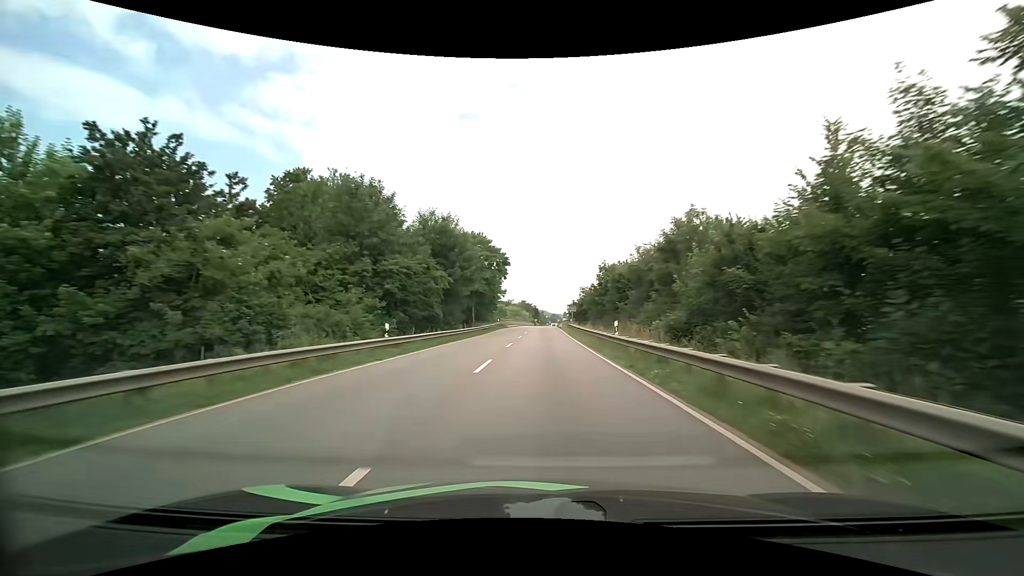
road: primary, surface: asphalt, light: Day
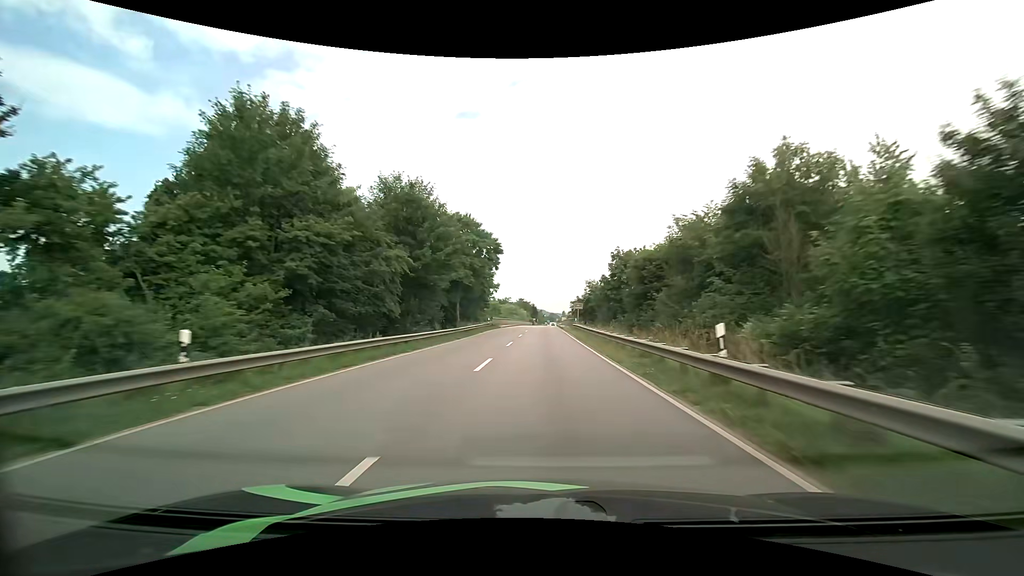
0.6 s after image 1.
(0.0, +11.7) m; 0°
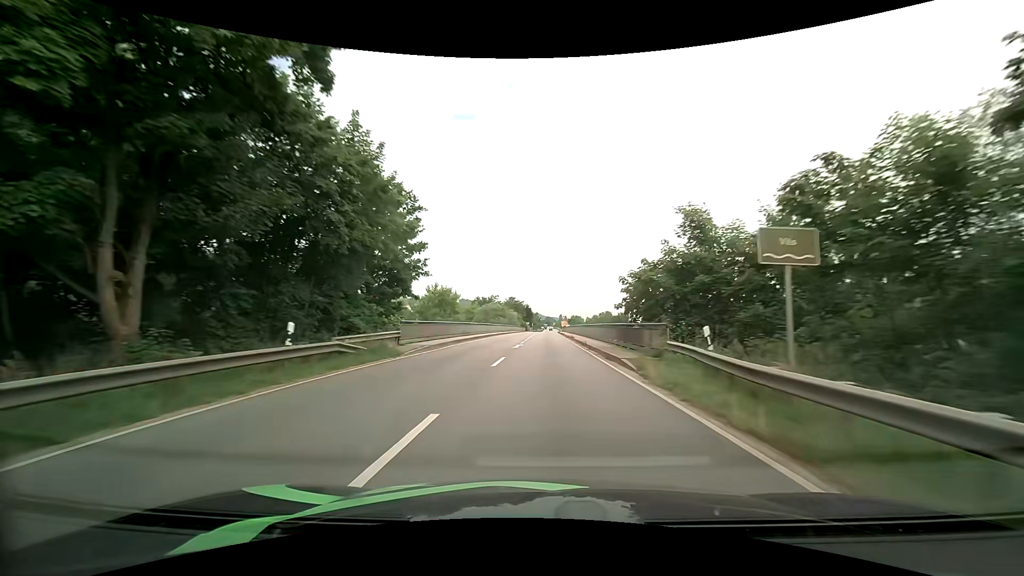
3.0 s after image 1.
(+0.2, +45.6) m; +1°
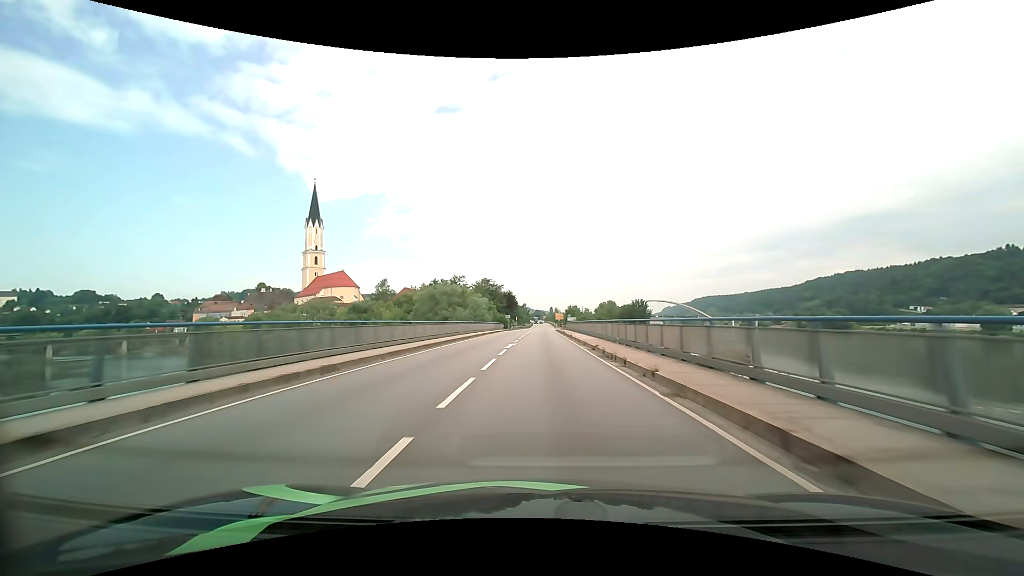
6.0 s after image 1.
(+0.6, +56.0) m; +1°
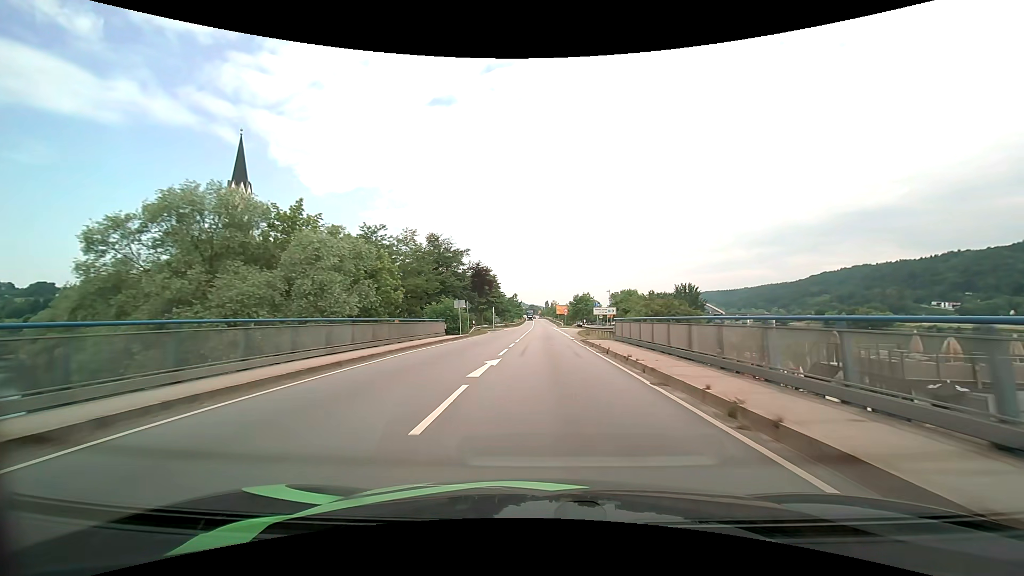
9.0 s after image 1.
(+0.1, +55.9) m; +1°
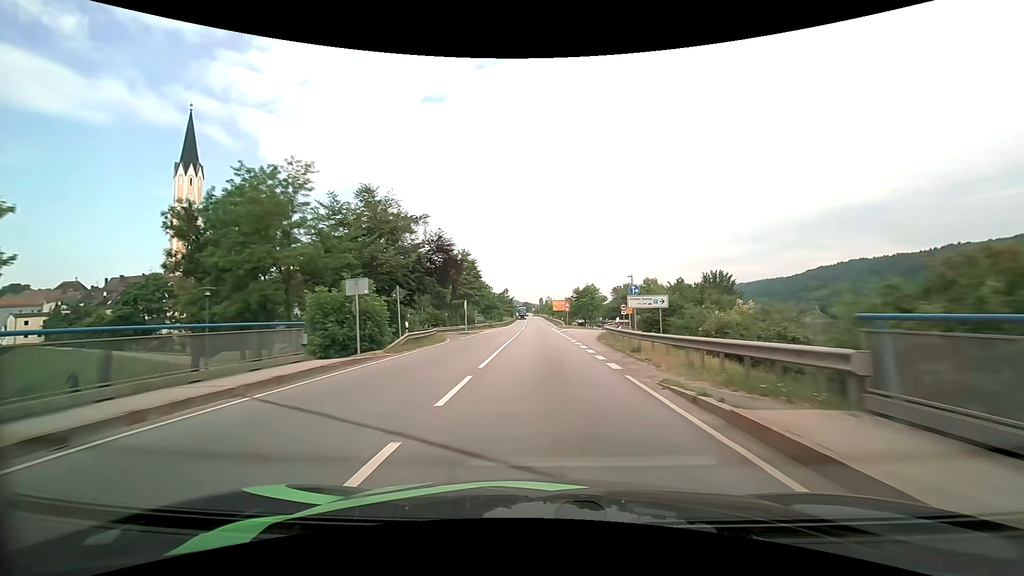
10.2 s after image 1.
(+0.2, +22.0) m; +1°
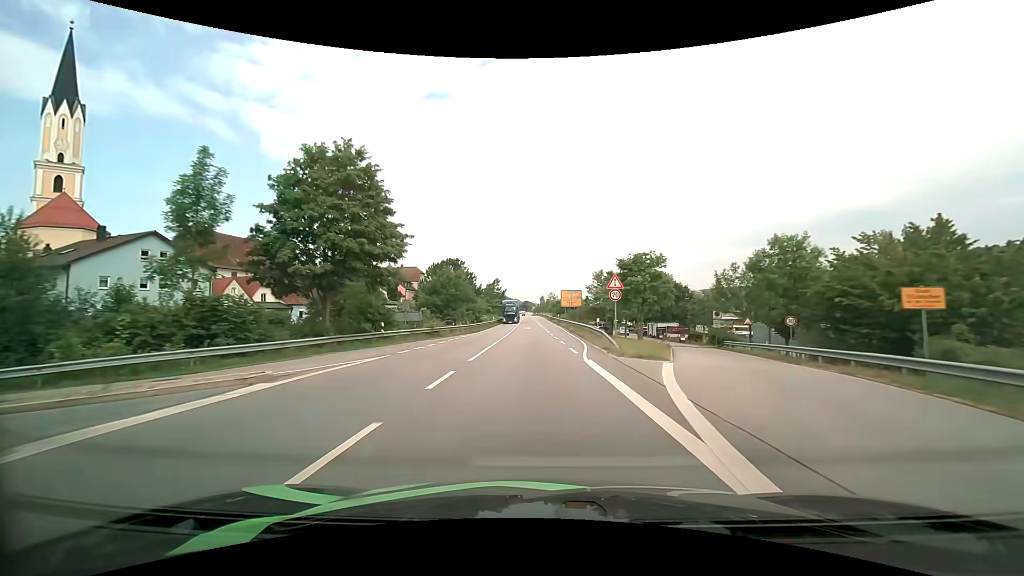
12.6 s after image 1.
(+0.1, +44.1) m; 0°
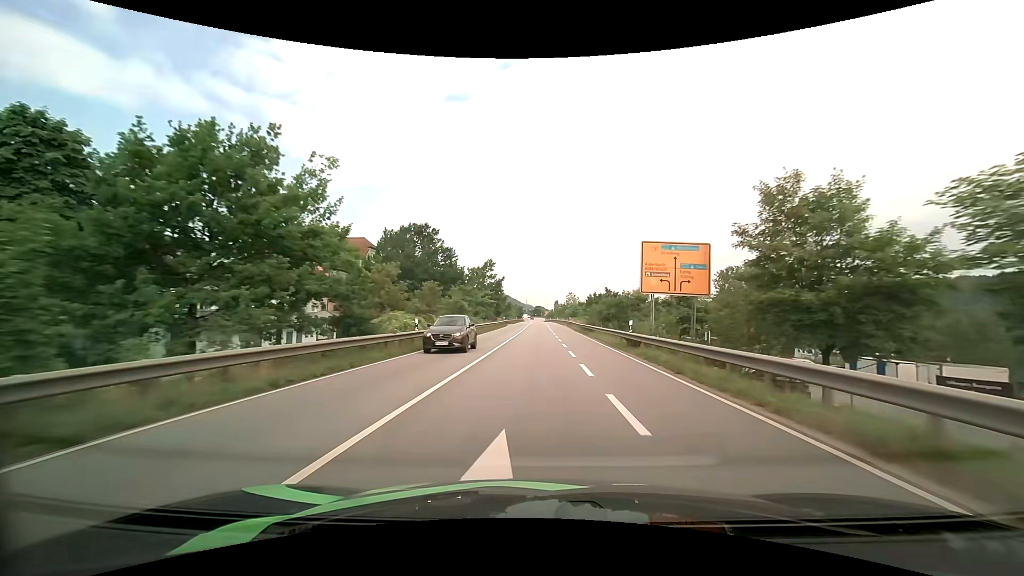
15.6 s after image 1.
(-0.5, +53.9) m; -2°
(0, +10) (0, +20) (0, +30) (0, +40) (0, +50) (0, +60) (0, +70) (0, +80) (0, +90) (0, +100) m
